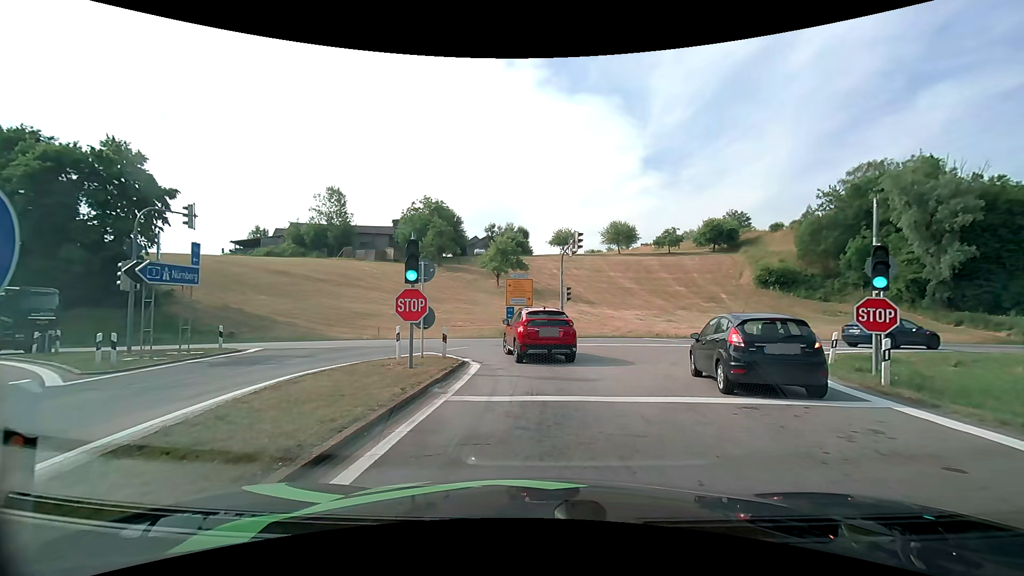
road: motorway_link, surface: asphalt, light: Day
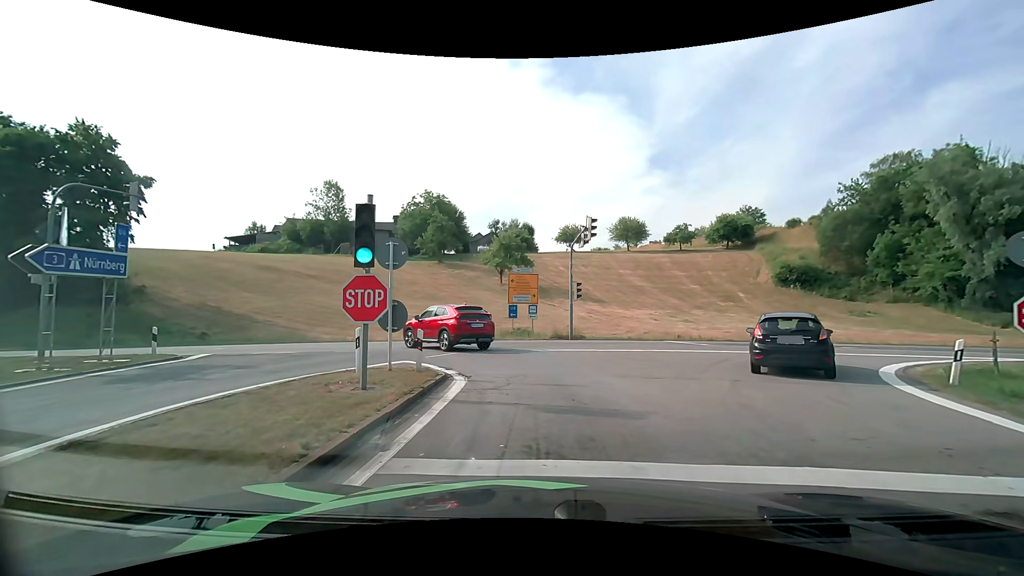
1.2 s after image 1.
(-0.1, +4.1) m; -1°
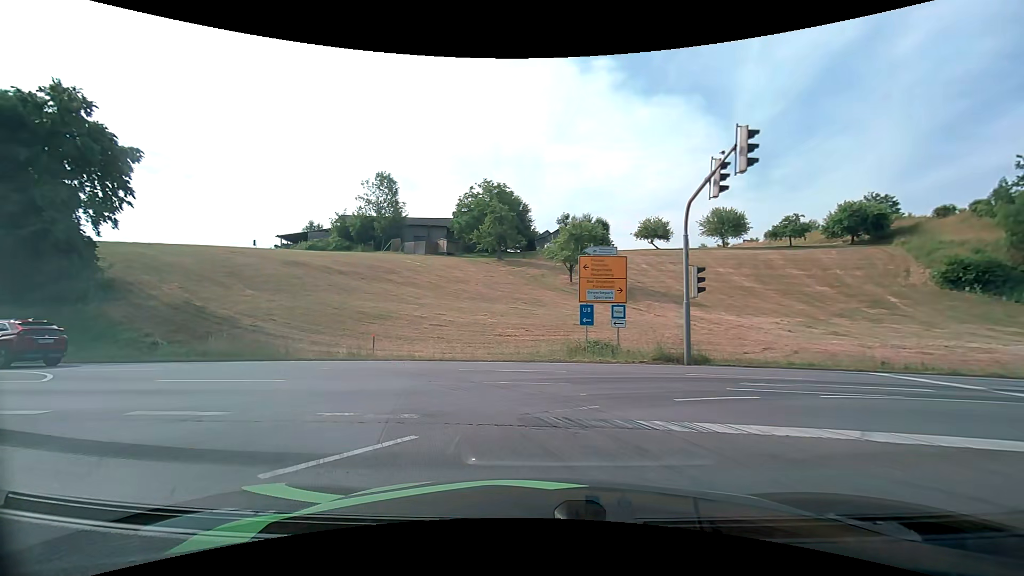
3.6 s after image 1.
(-0.4, +11.9) m; -8°
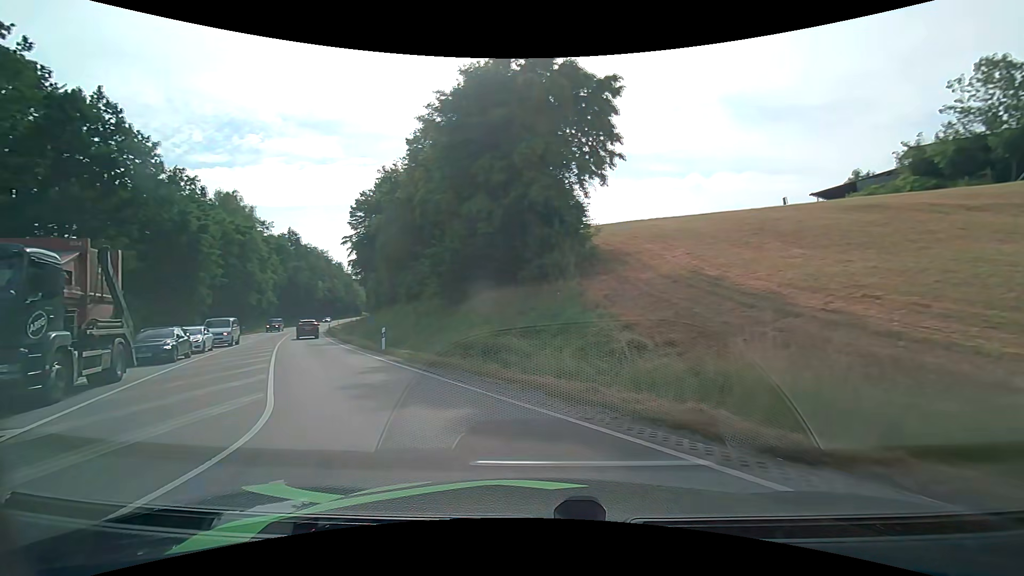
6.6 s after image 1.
(-8.0, +15.1) m; -56°
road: primary
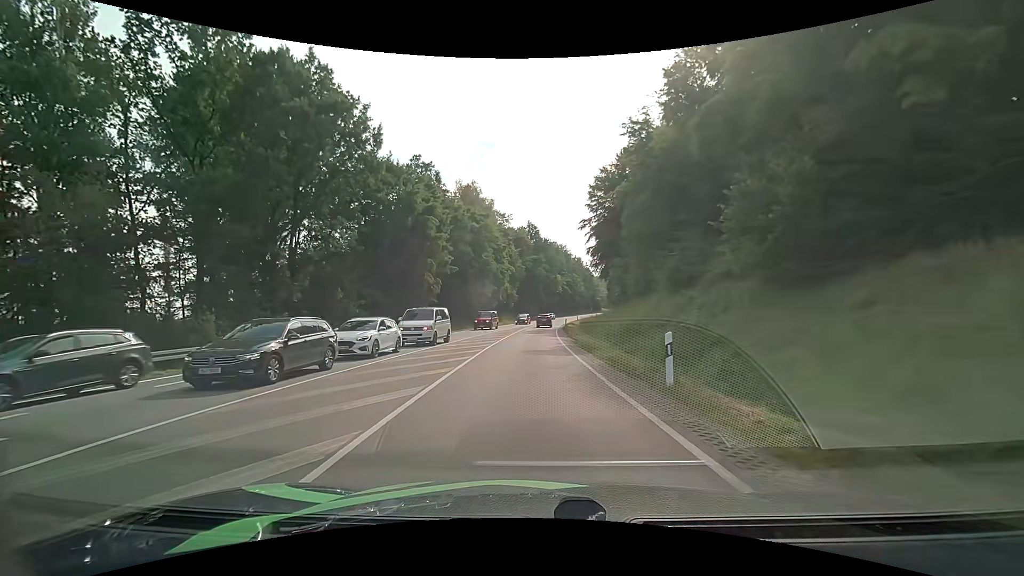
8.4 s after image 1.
(-4.2, +13.2) m; -27°
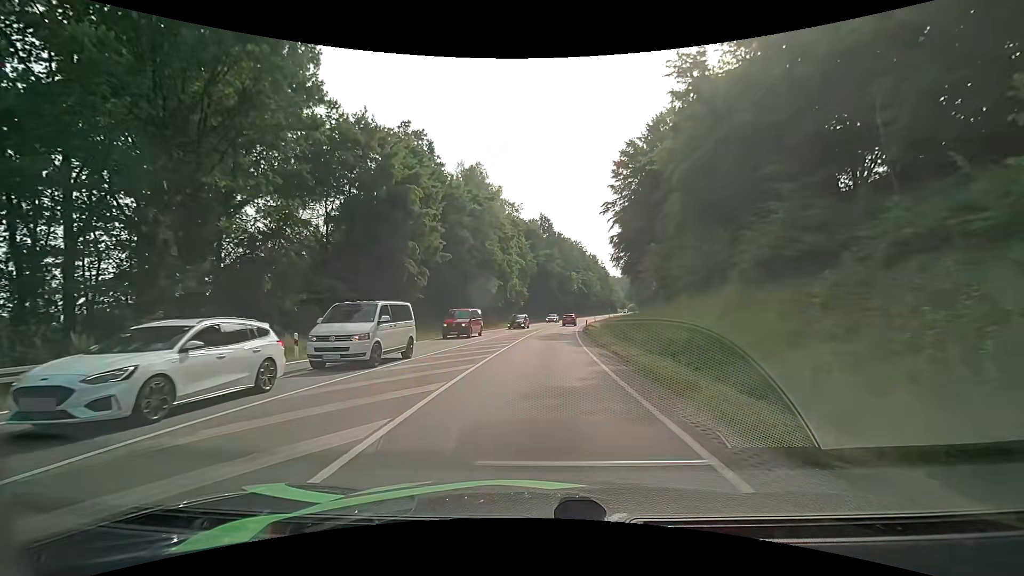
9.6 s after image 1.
(-0.2, +11.1) m; -2°
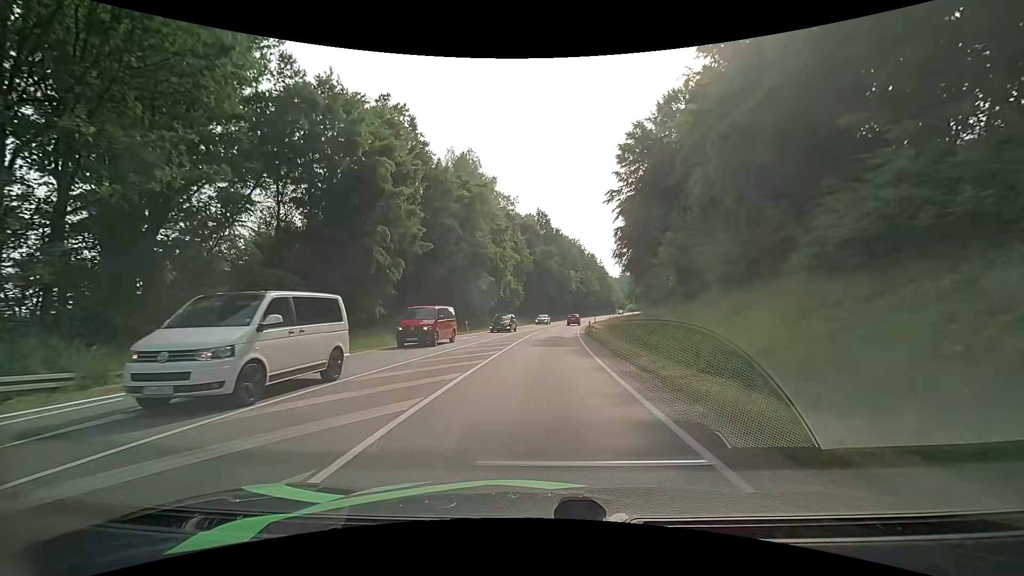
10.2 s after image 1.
(0.0, +6.2) m; 0°
